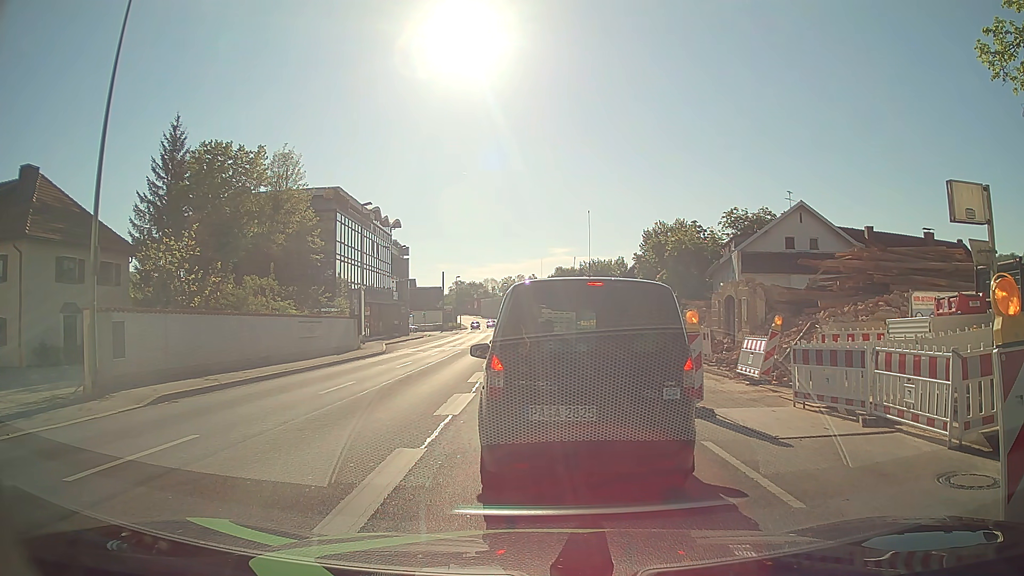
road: primary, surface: asphalt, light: Day
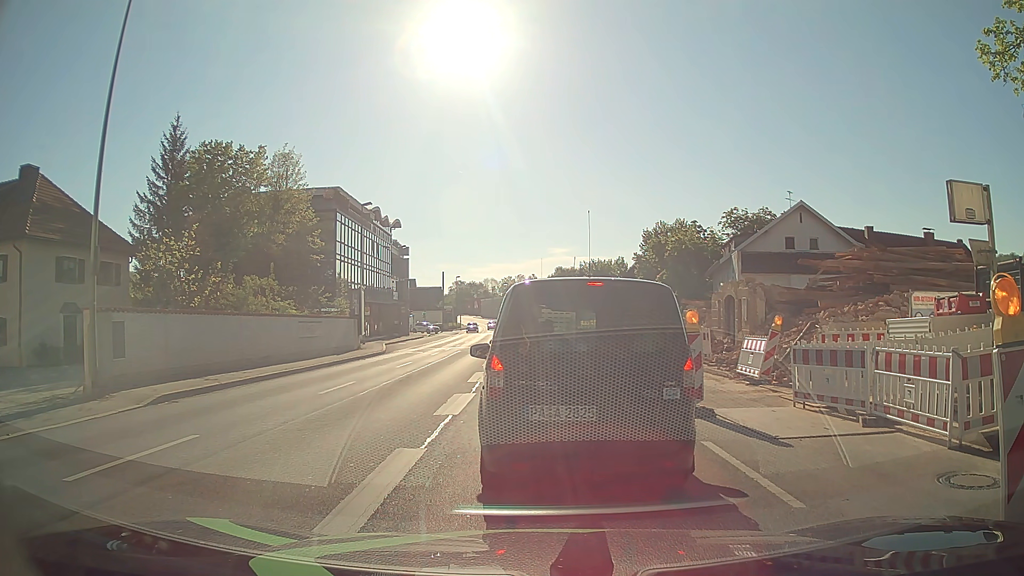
(0.0, 0.0) m; 0°
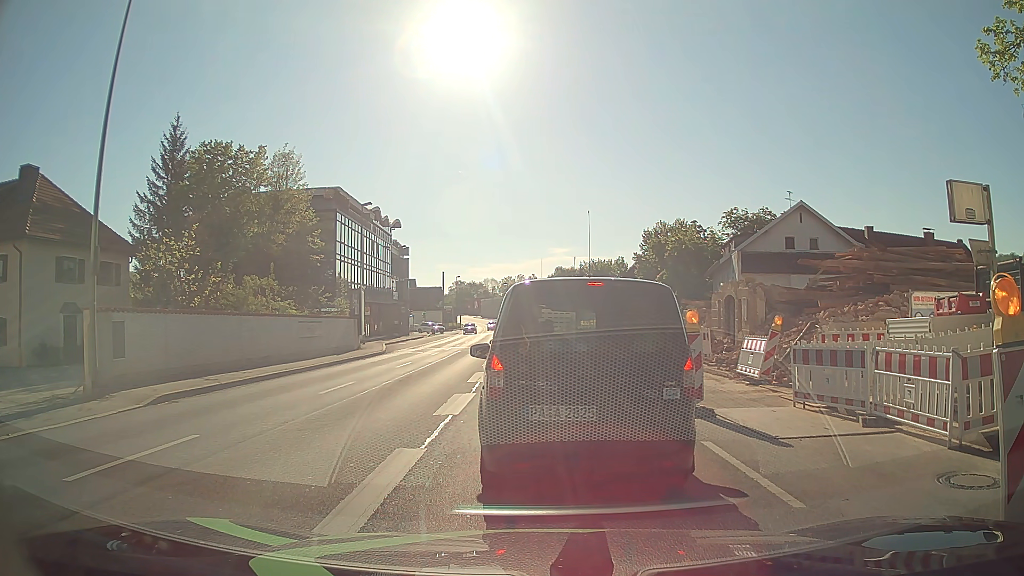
(0.0, 0.0) m; 0°
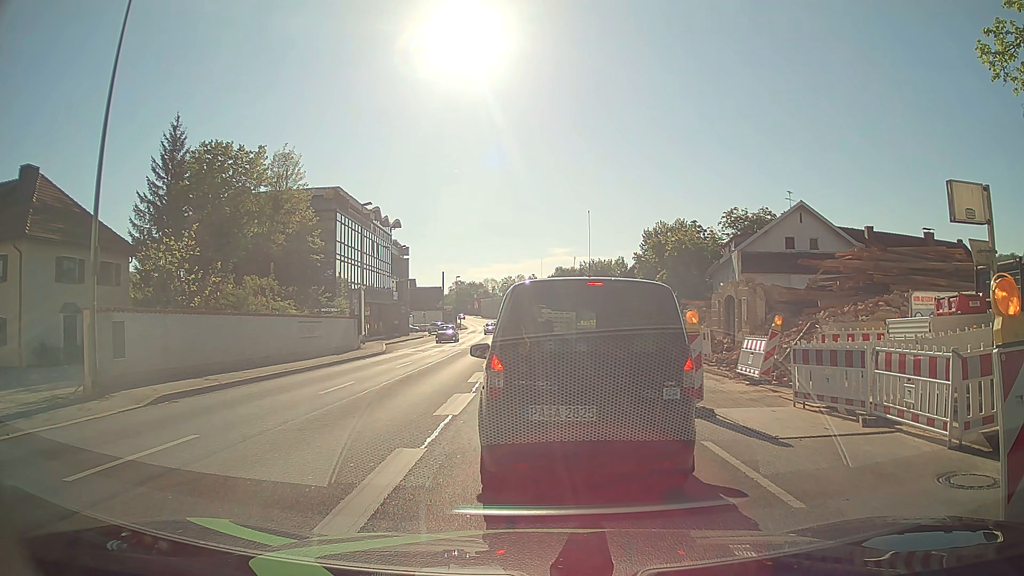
(0.0, 0.0) m; 0°
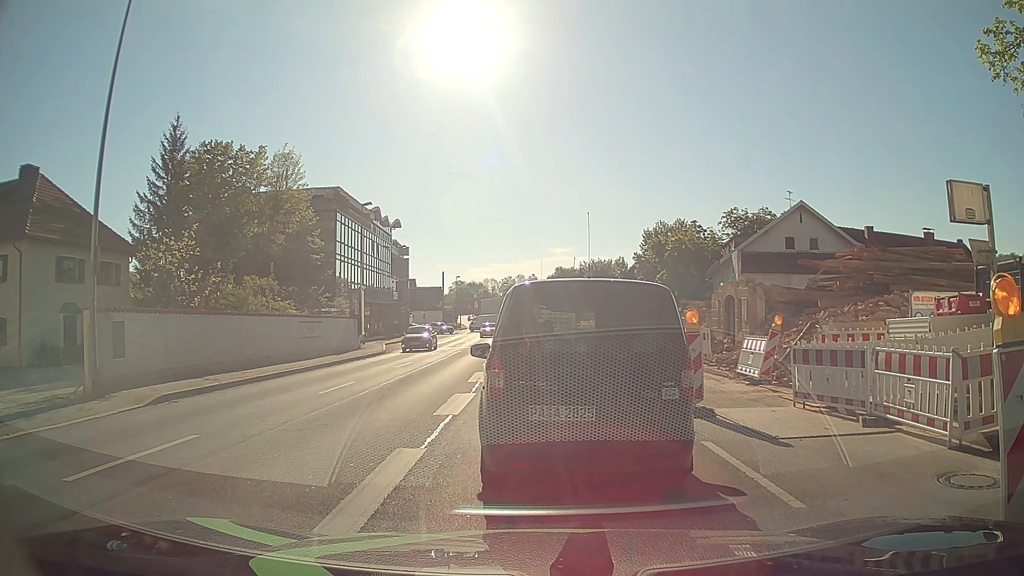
(0.0, 0.0) m; 0°
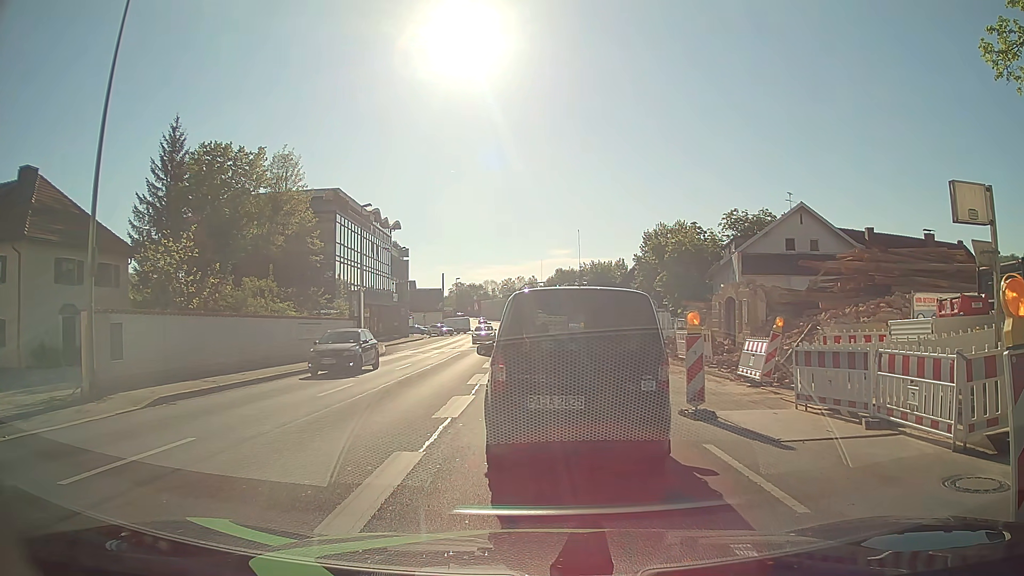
(0.0, +0.1) m; 0°
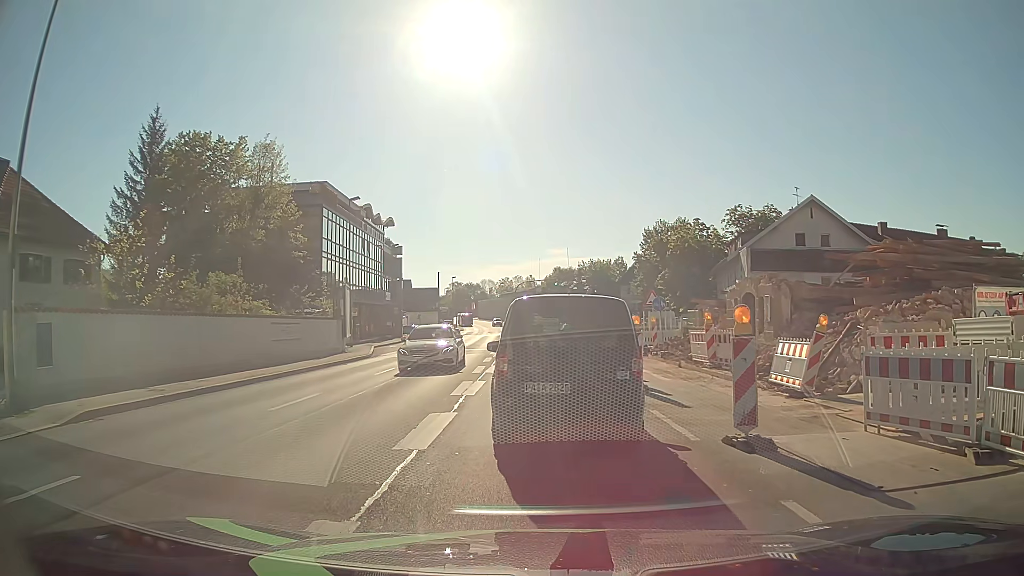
(0.0, +2.8) m; -2°
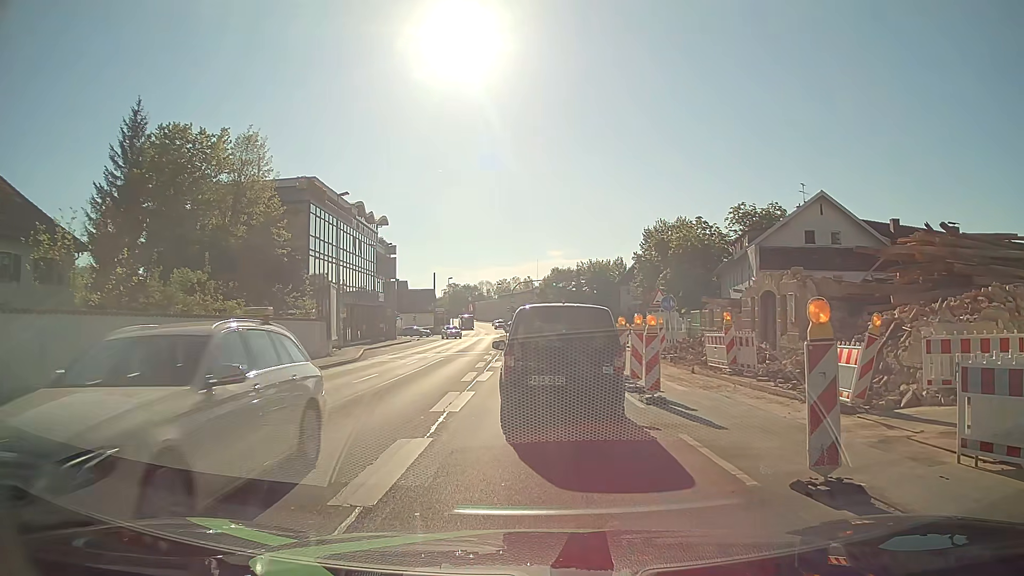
(0.0, +2.4) m; 0°
(0, +10) (0, +20) (0, +30) (+1, +40) (+2, +50) (+4, +60) (+5, +70) (+5, +80) (+4, +90) (+4, +100) m
